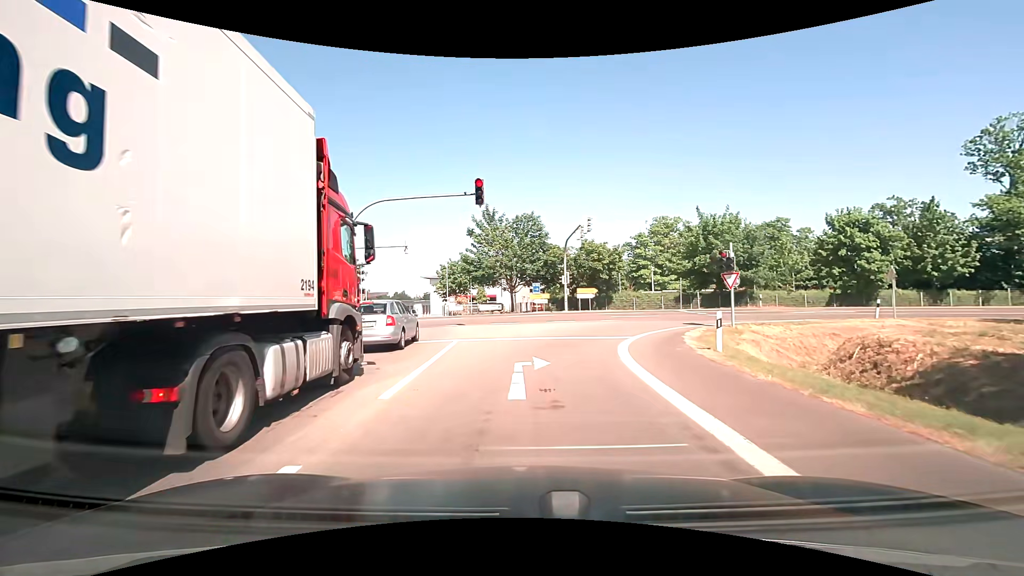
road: motorway_link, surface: asphalt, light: Day
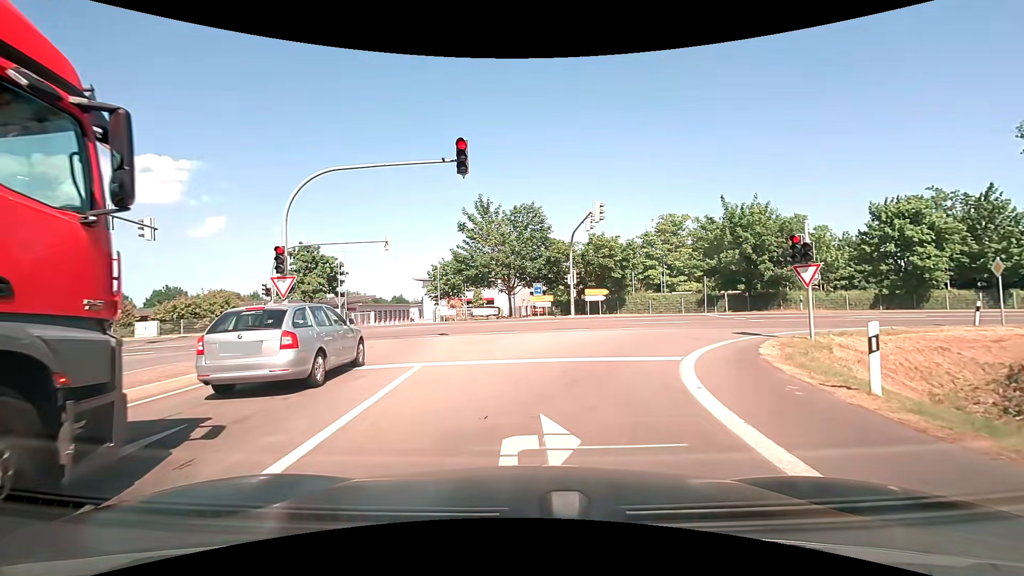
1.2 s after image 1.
(+0.1, +5.7) m; +1°
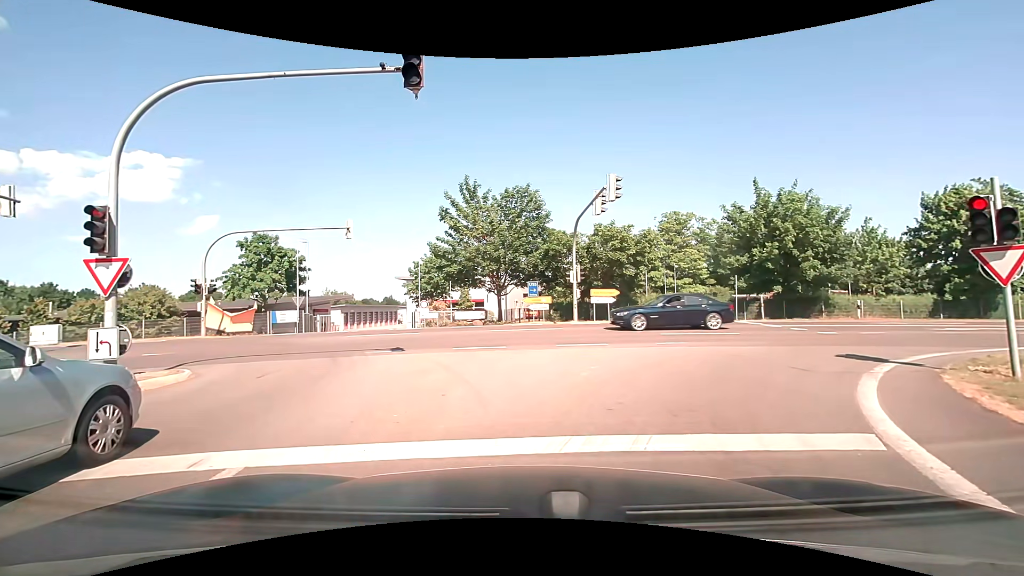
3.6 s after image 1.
(0.0, +6.3) m; 0°
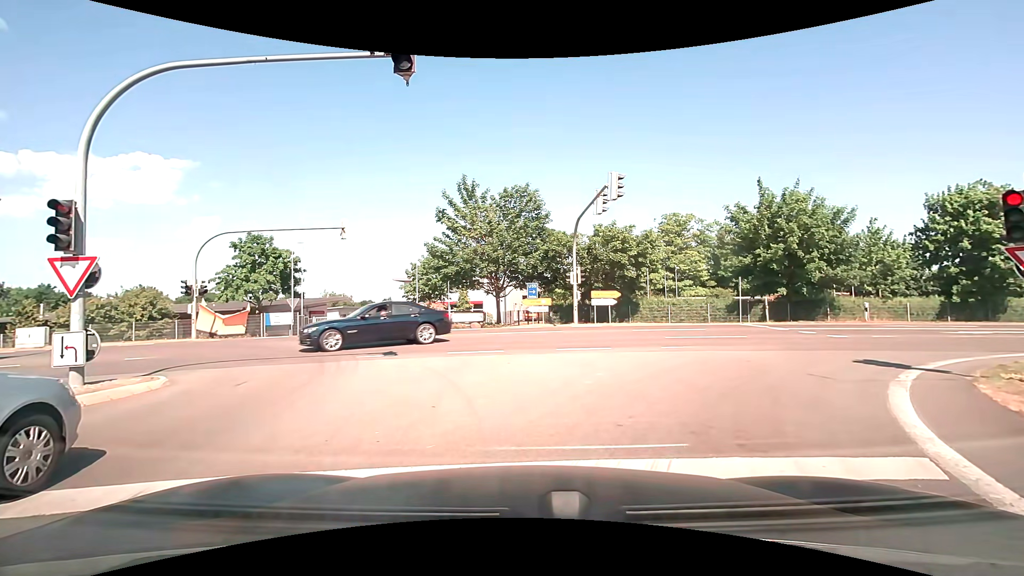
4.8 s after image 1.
(0.0, +0.7) m; 0°
(+1, +10) (+8, +17) (+17, +20) (+27, +21) (+37, +19) (+44, +13) (+46, +3) (+46, -7) (+46, -17) (+43, -26) m
